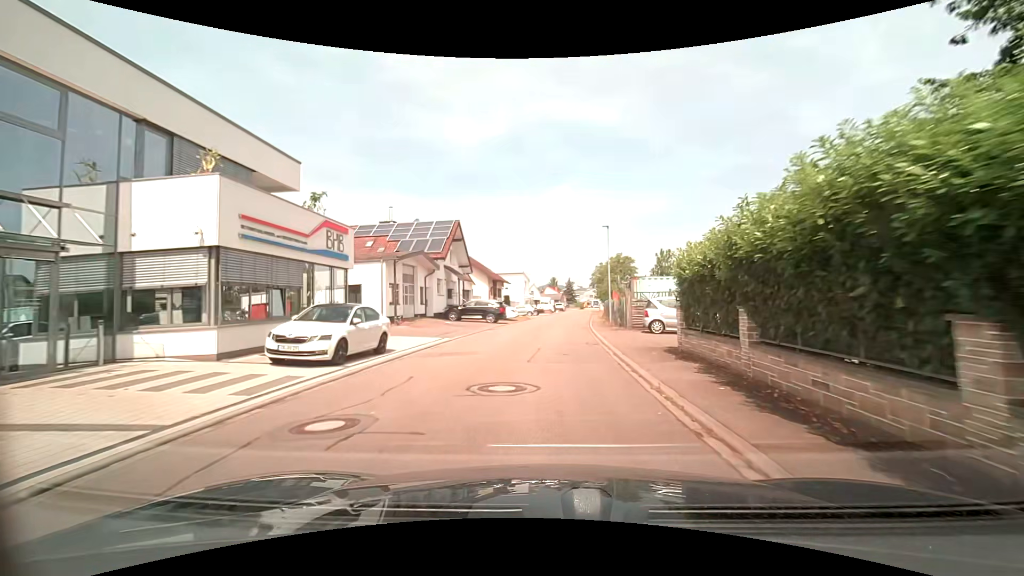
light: Day
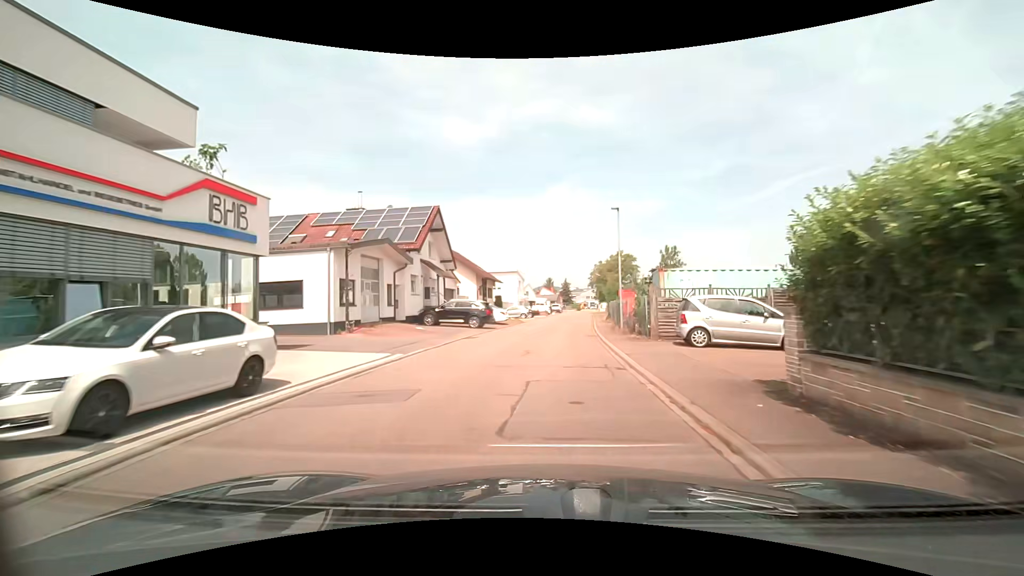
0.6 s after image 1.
(0.0, +6.4) m; 0°
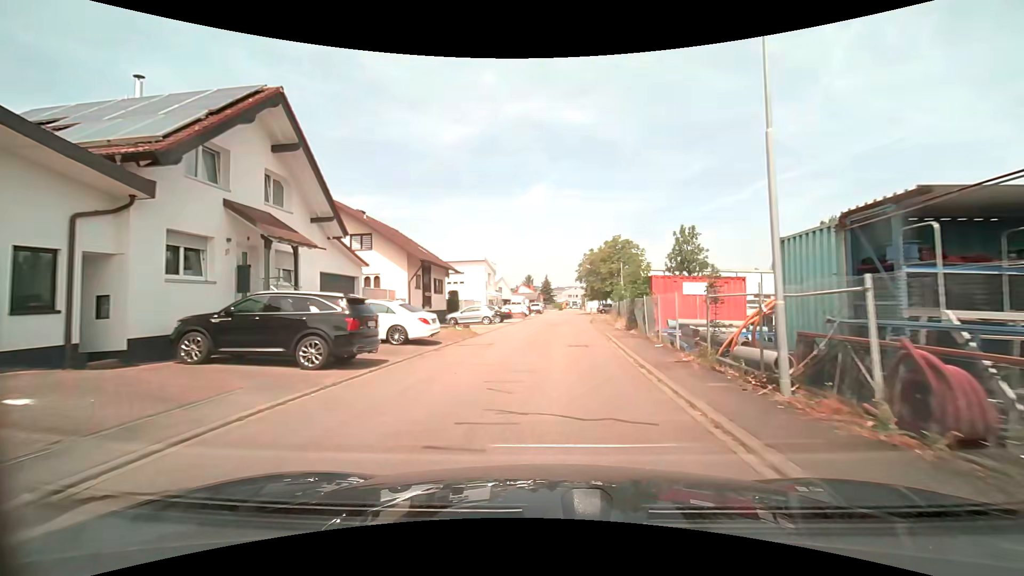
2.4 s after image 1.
(+0.3, +19.2) m; +2°
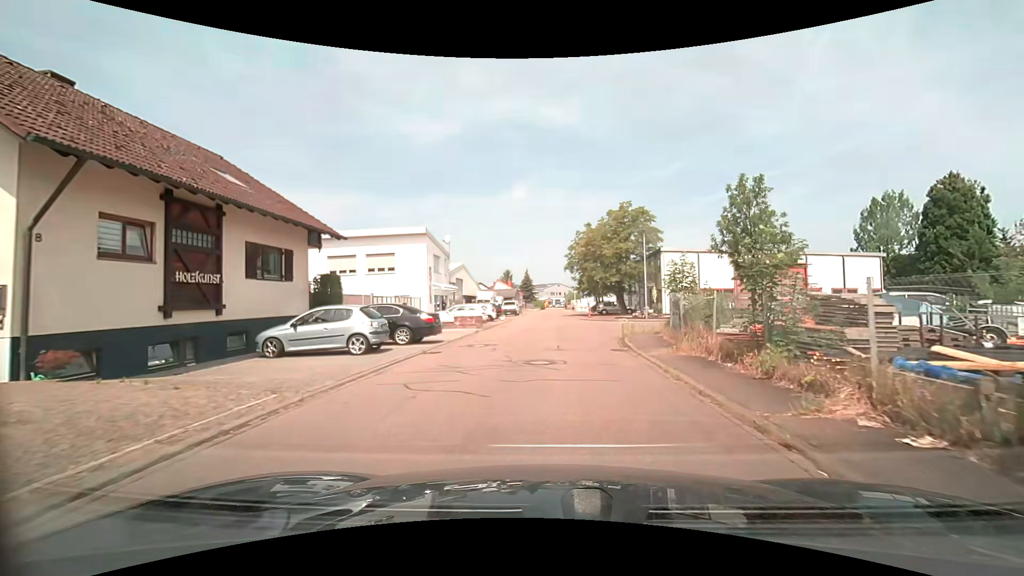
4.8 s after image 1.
(+0.6, +22.0) m; +3°
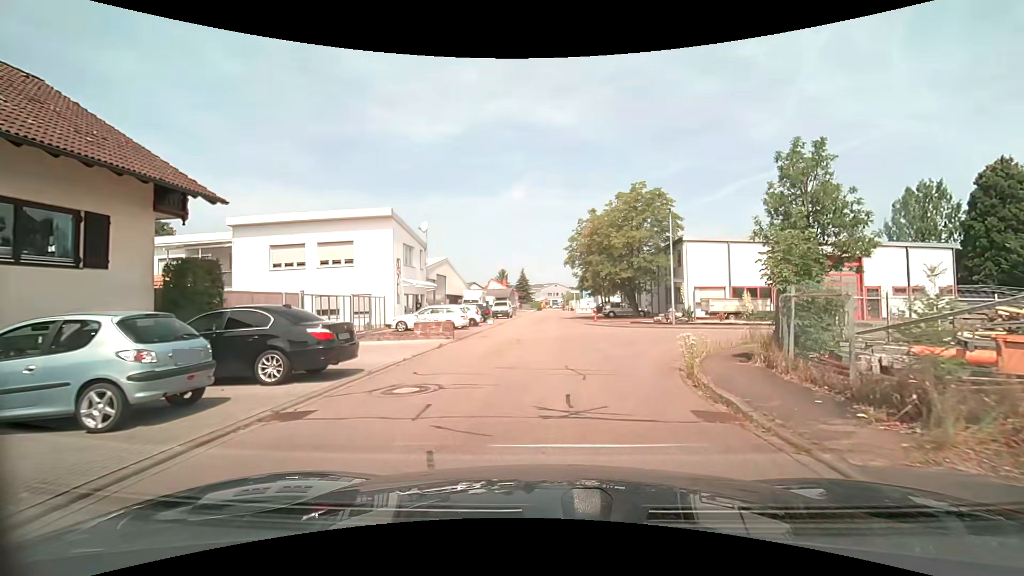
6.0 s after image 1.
(0.0, +7.9) m; 0°
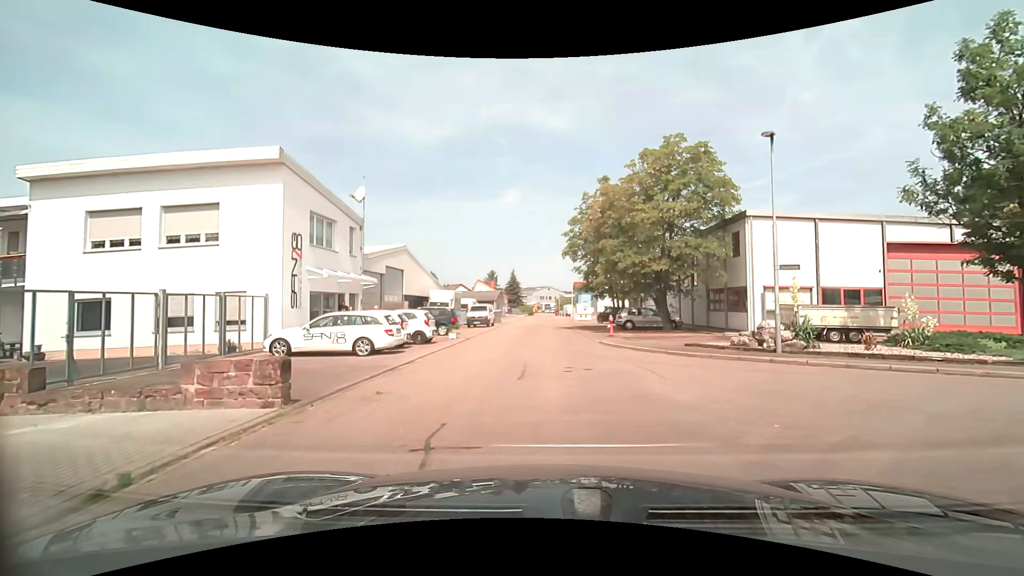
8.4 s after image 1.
(+0.1, +12.5) m; 0°
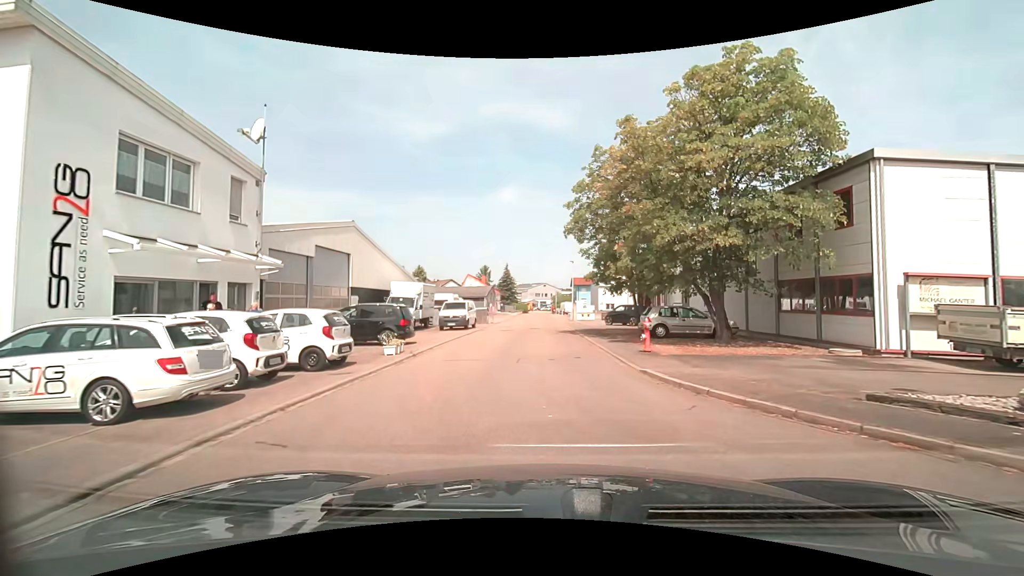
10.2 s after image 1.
(+0.2, +9.7) m; +1°
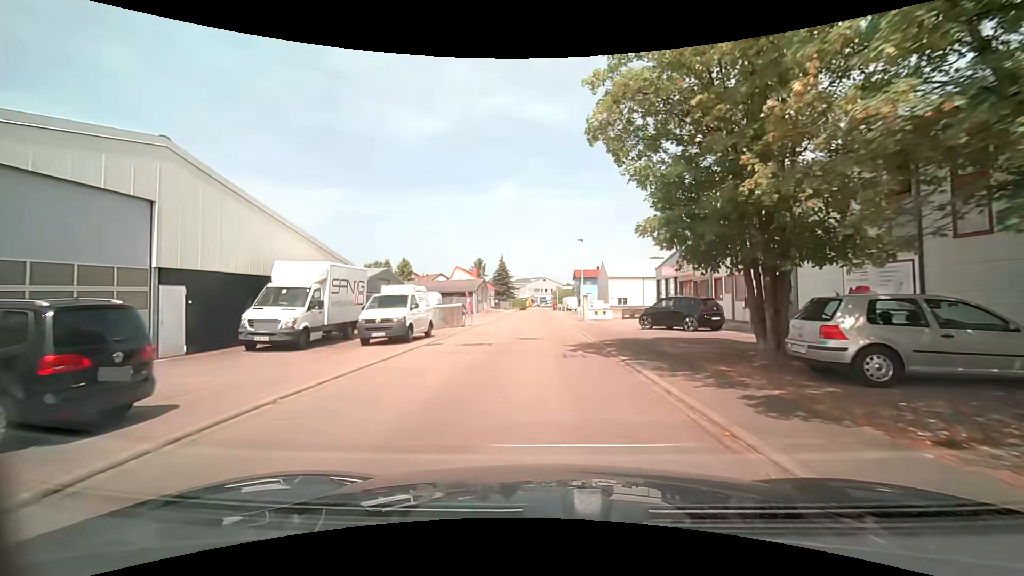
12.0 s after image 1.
(0.0, +14.2) m; 0°
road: residential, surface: asphalt
(0, +10) (0, +20) (-1, +30) (-1, +40) (-1, +50) (-1, +60) (-2, +70) (-2, +80) (-2, +90) (-3, +100) m
